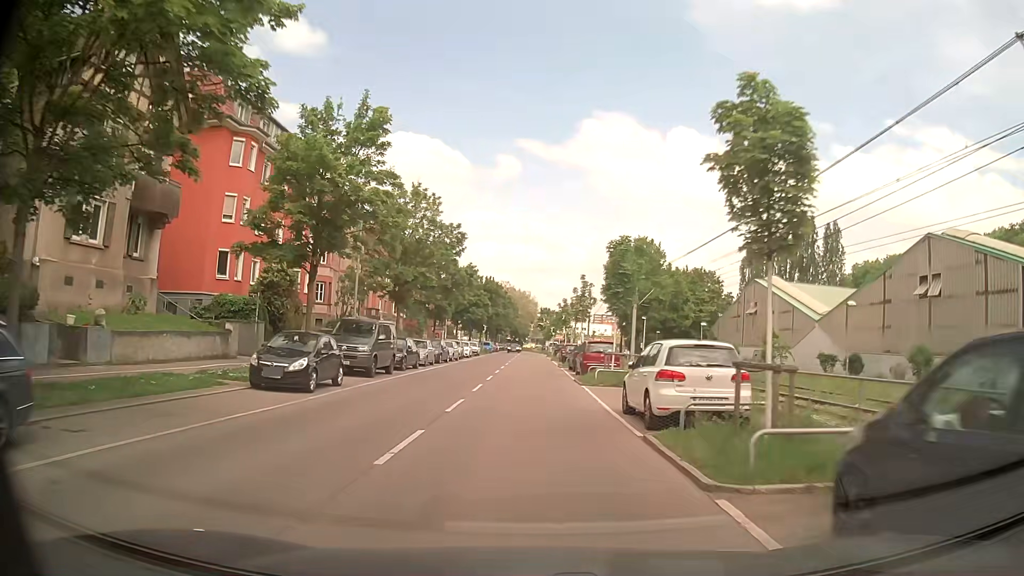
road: secondary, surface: asphalt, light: Day
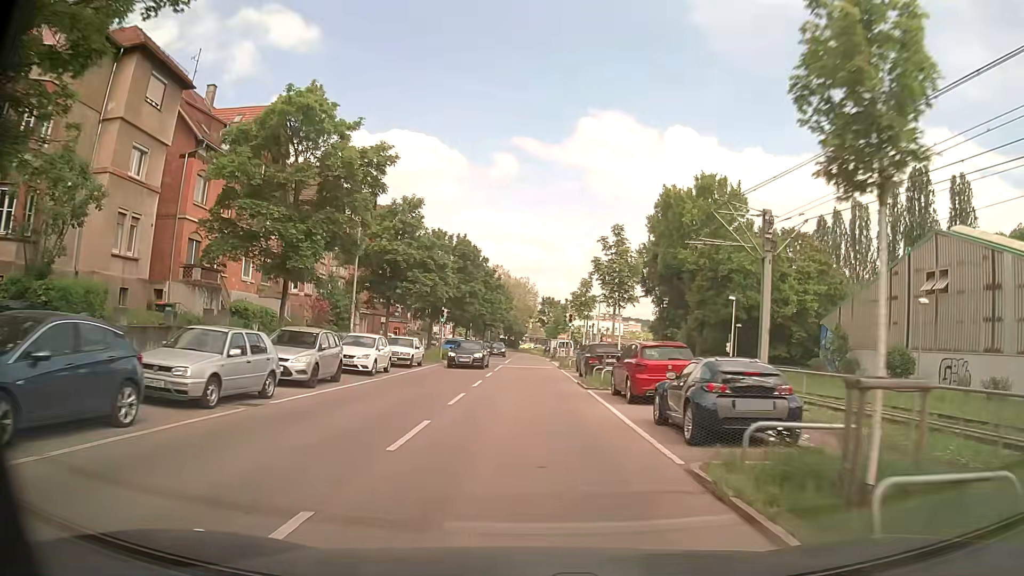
(+0.2, +35.8) m; 0°
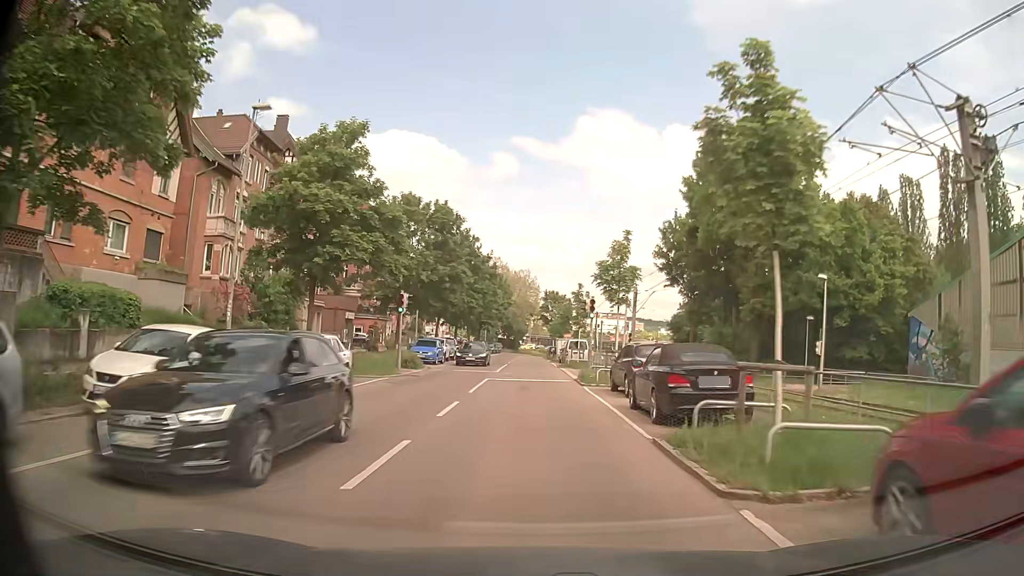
(0.0, +14.3) m; 0°
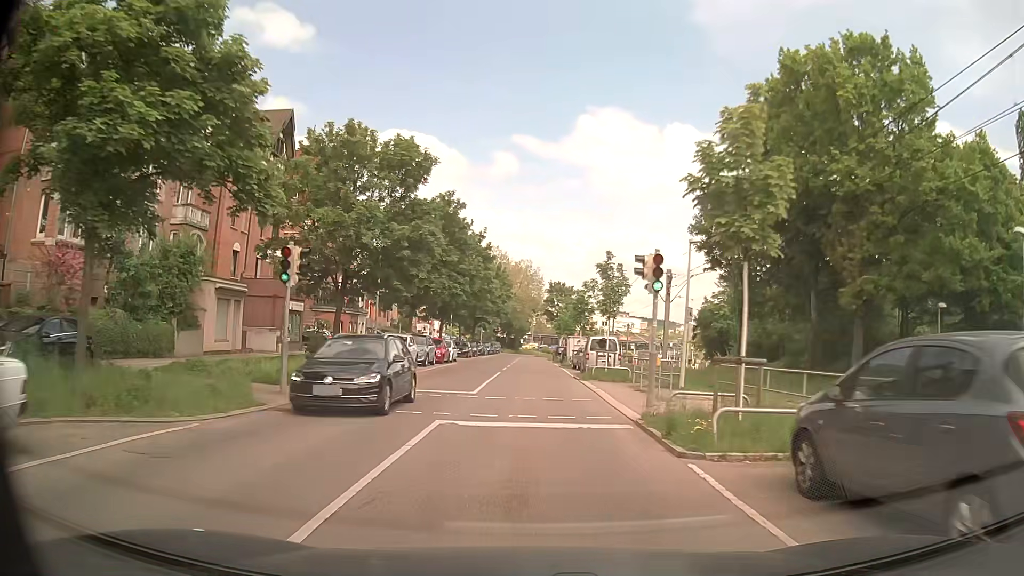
(+0.1, +14.3) m; 0°
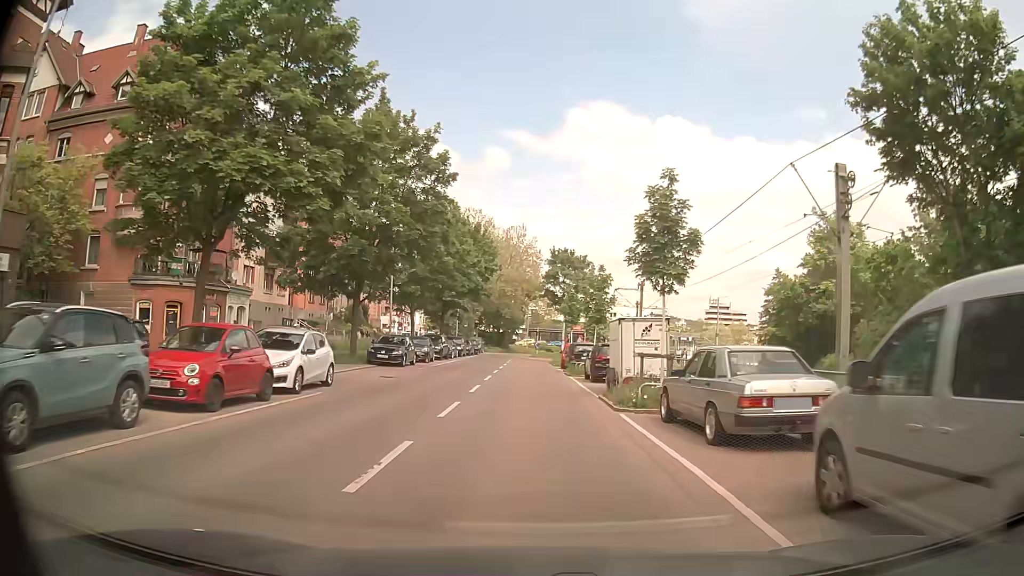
(+0.1, +28.9) m; +1°
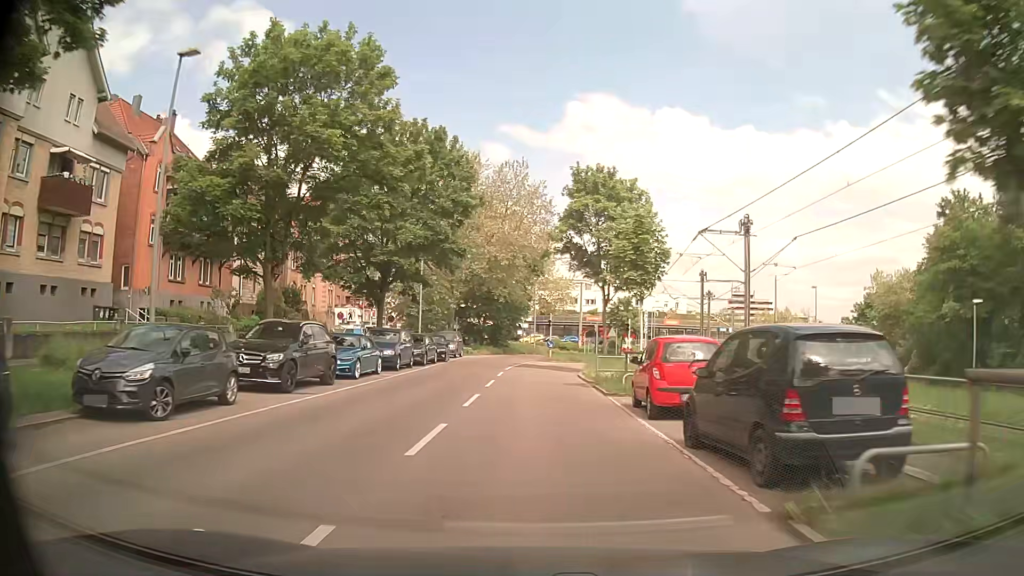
(-0.4, +28.5) m; -1°
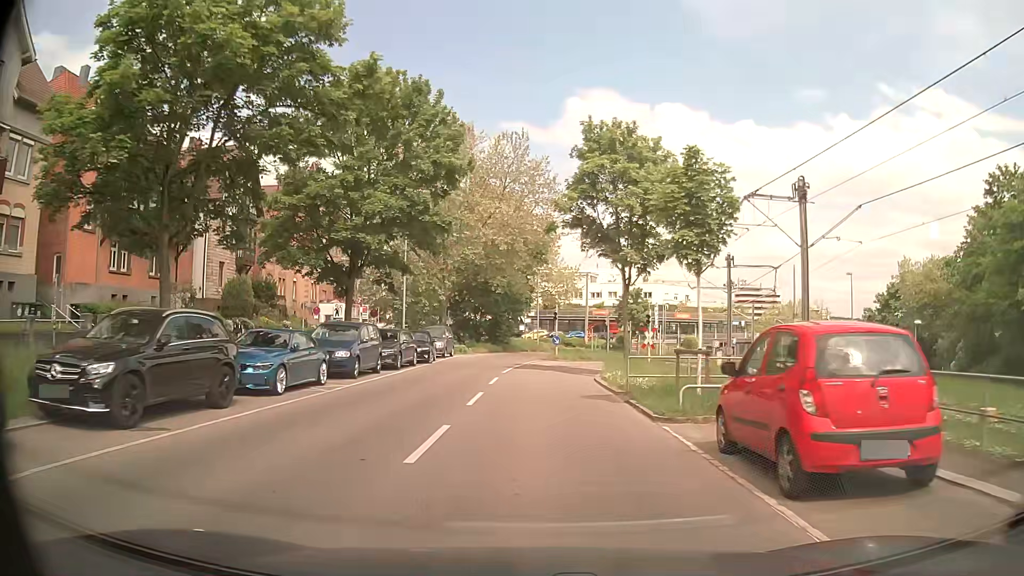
(0.0, +6.7) m; -1°
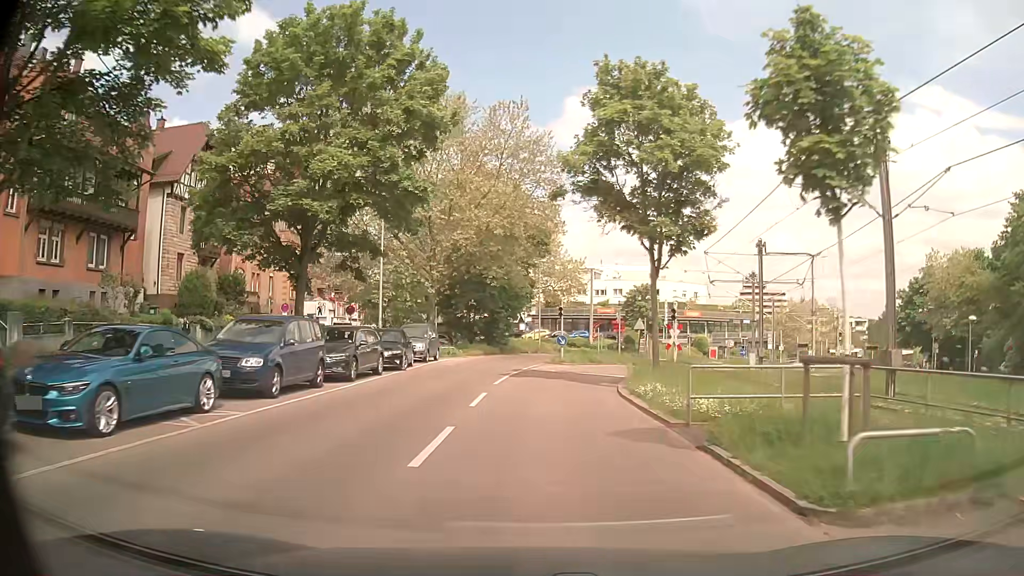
(0.0, +6.4) m; 0°
